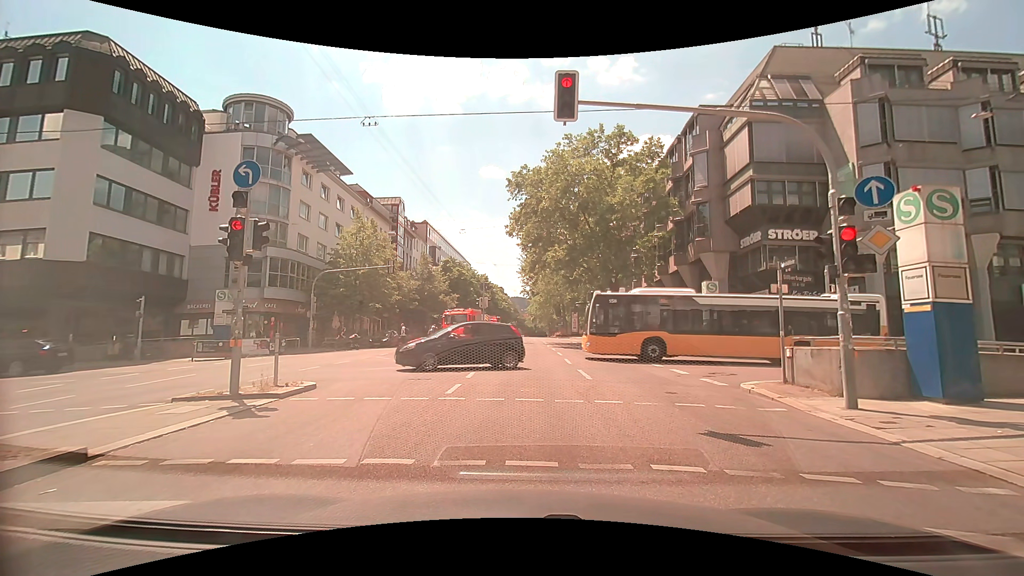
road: secondary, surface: asphalt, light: Day
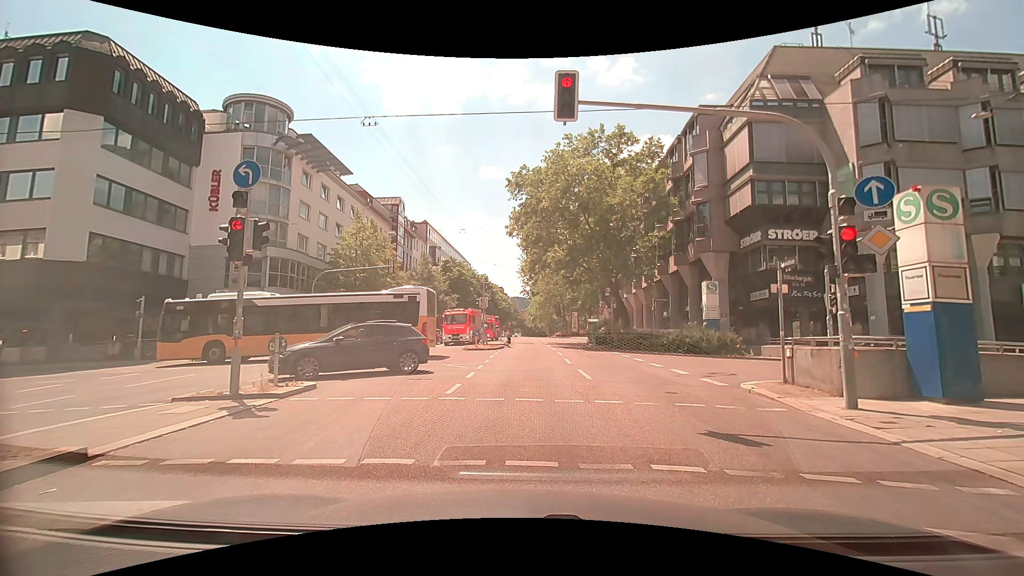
(0.0, 0.0) m; 0°
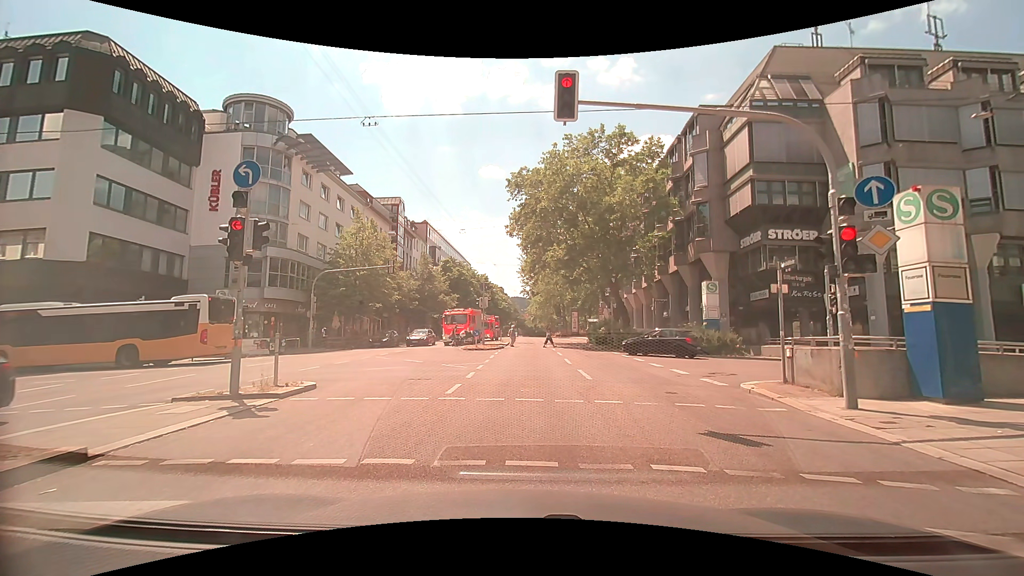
(0.0, 0.0) m; 0°
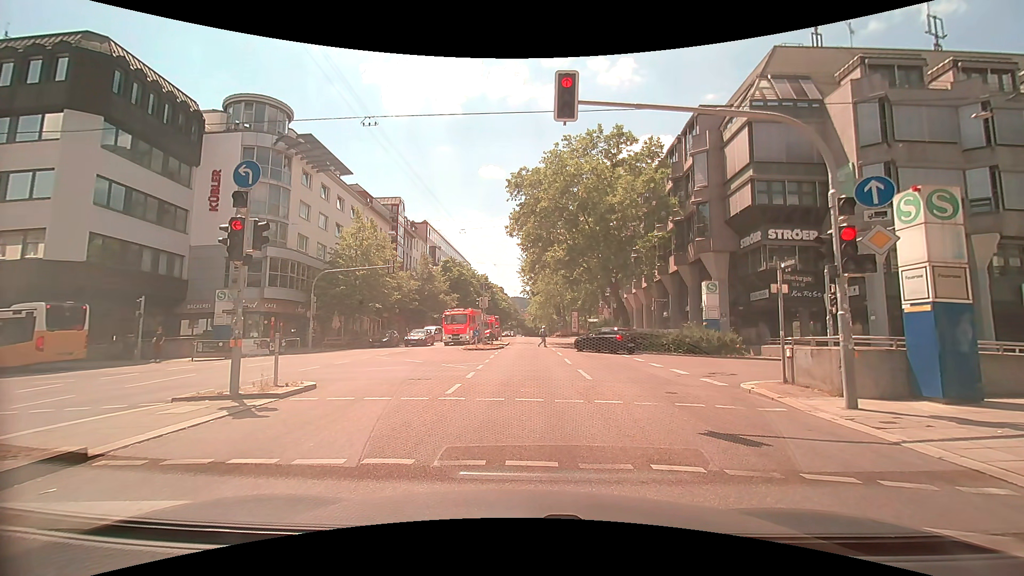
(0.0, 0.0) m; 0°
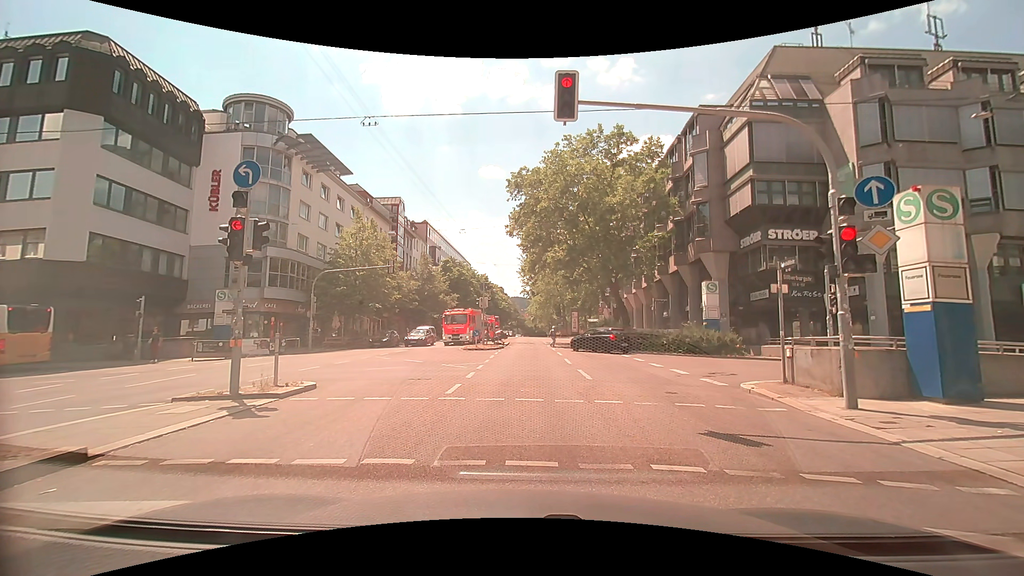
(0.0, 0.0) m; 0°
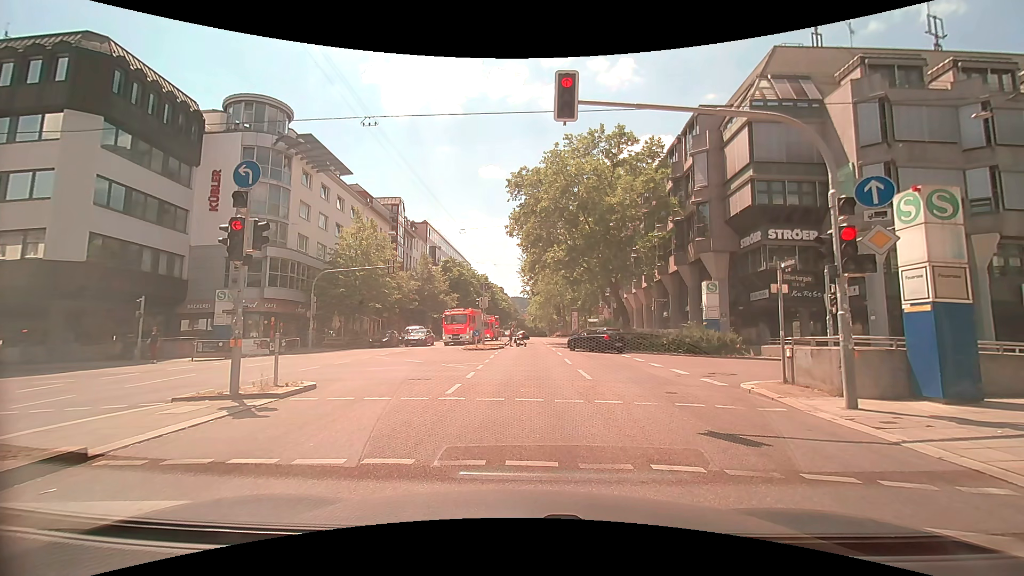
(0.0, 0.0) m; 0°
(0, +10) (0, +20) (-1, +30) (-1, +40) (-1, +50) (-1, +60) (-1, +70) (-2, +80) (-2, +90) (-2, +100) m
